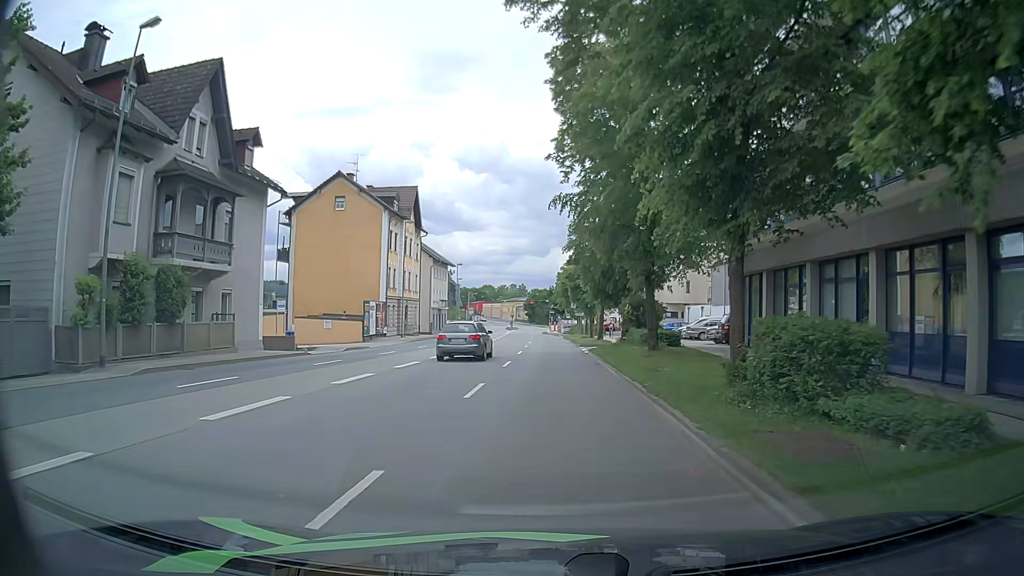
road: primary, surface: asphalt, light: Day
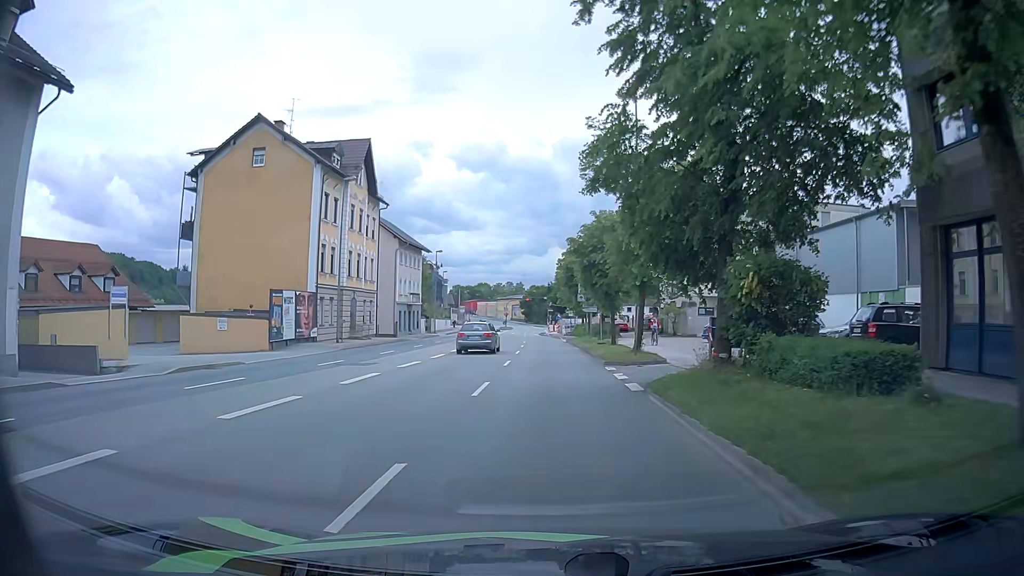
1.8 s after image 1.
(+0.3, +17.6) m; 0°
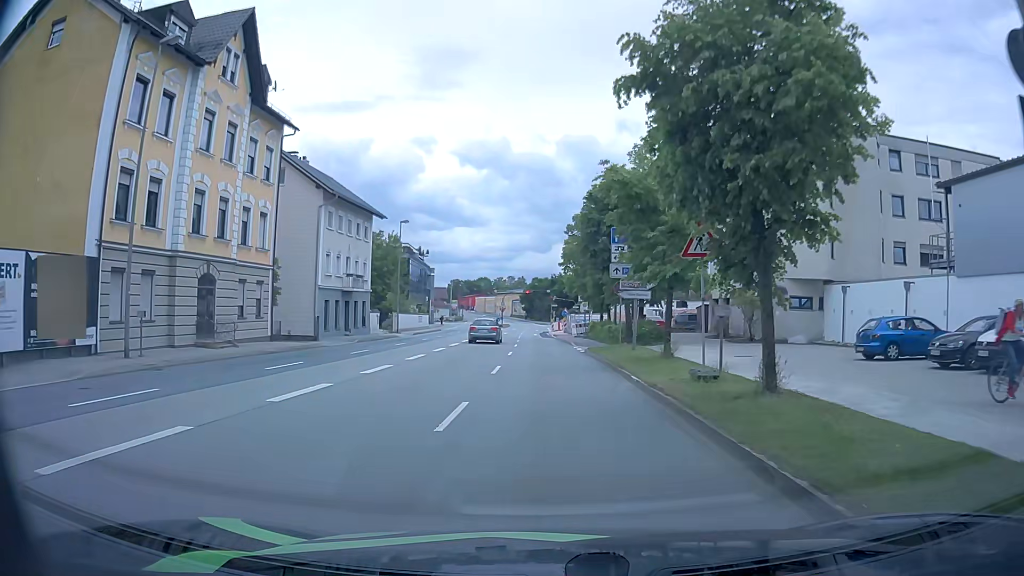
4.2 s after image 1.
(+0.4, +22.2) m; +1°
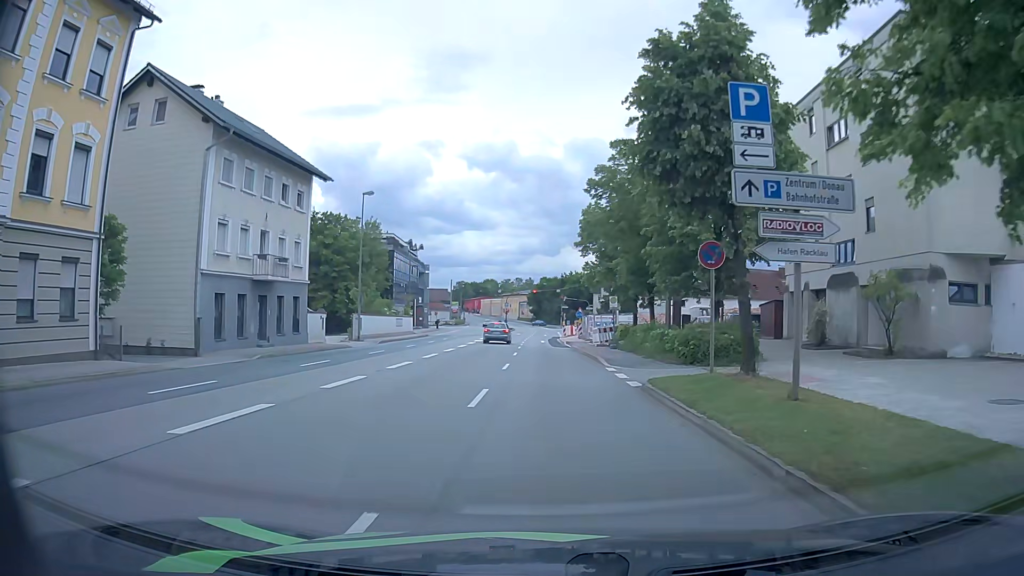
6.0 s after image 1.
(-0.1, +15.4) m; -1°
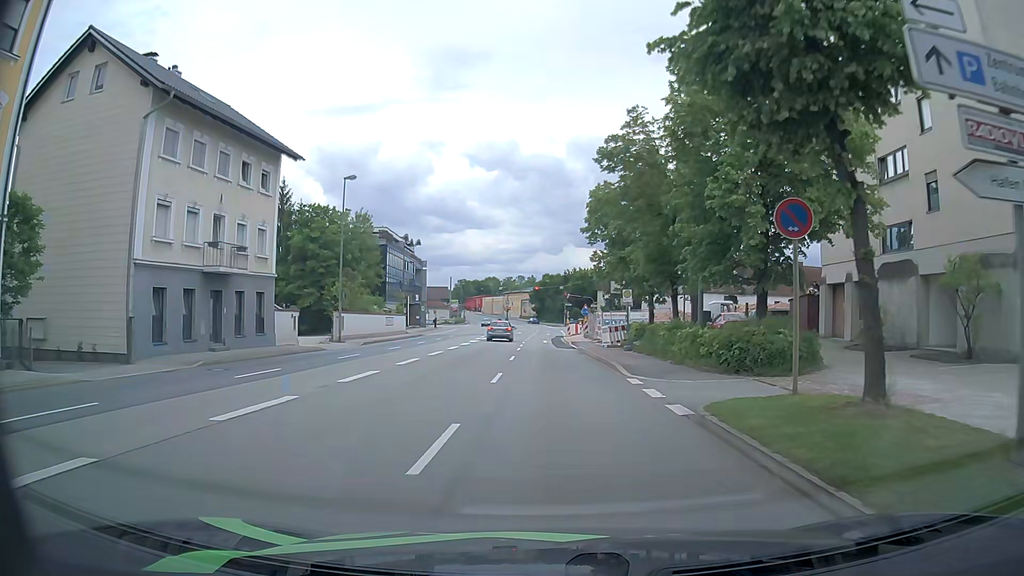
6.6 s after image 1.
(0.0, +4.9) m; 0°
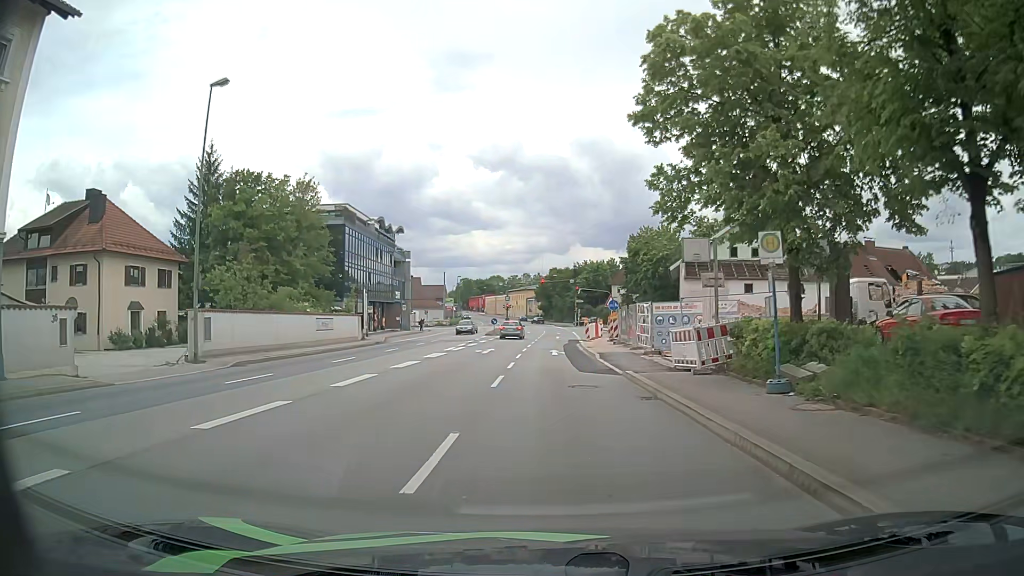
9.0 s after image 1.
(-0.3, +18.6) m; -2°
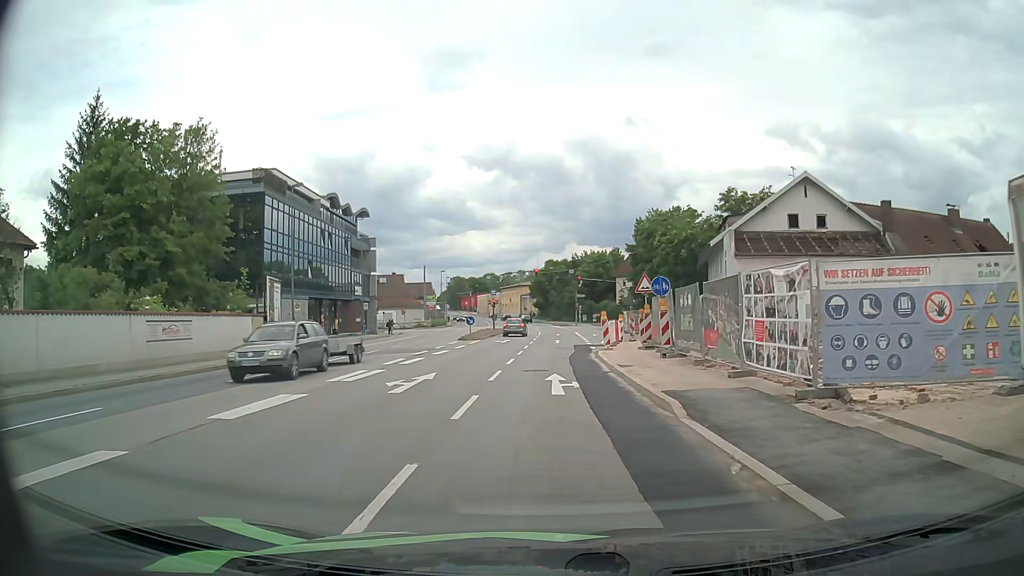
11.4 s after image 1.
(+0.2, +16.7) m; 0°
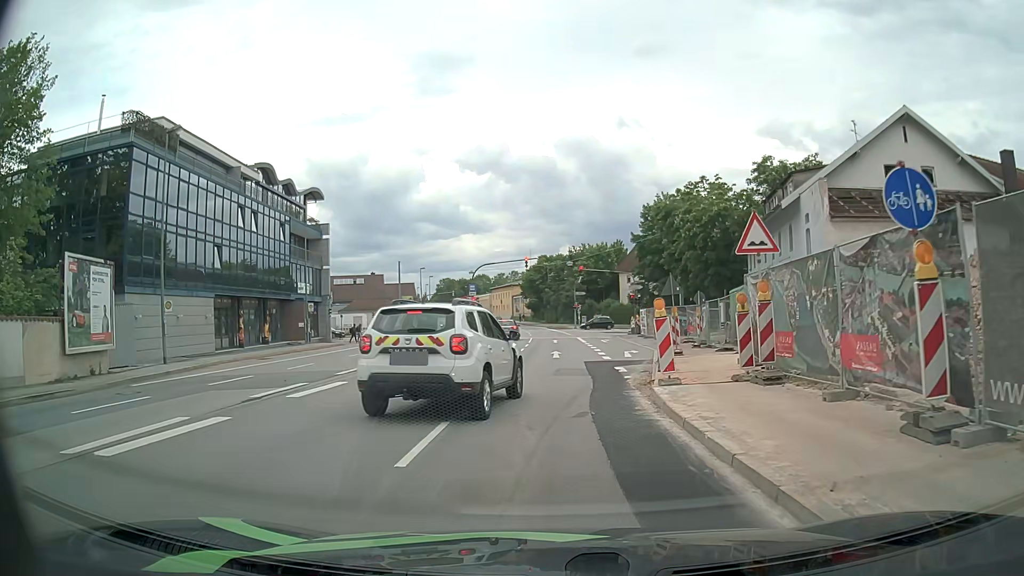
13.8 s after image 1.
(+0.3, +15.1) m; +2°
(0, +10) (+1, +20) (+2, +30) (+3, +40) (+3, +50) (+3, +60) (+4, +70) (+9, +78) (+19, +80) (+28, +77) m
